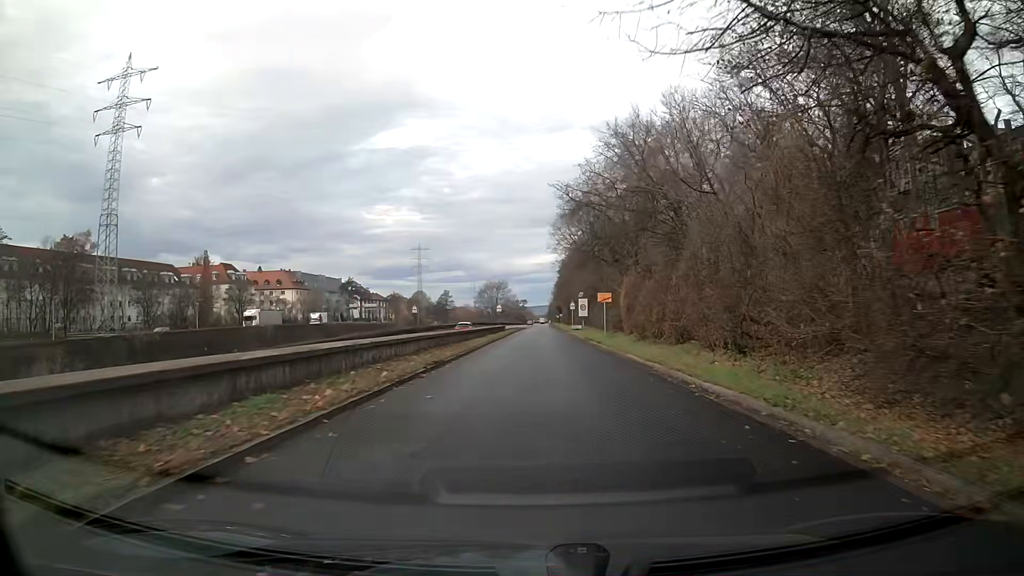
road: trunk_link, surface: asphalt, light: Day
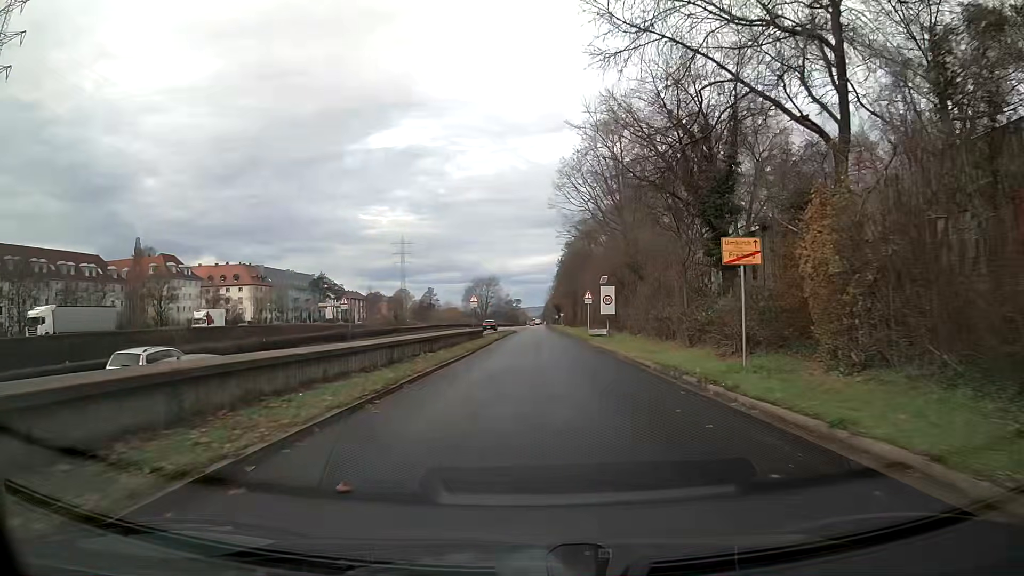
(0.0, +29.9) m; 0°
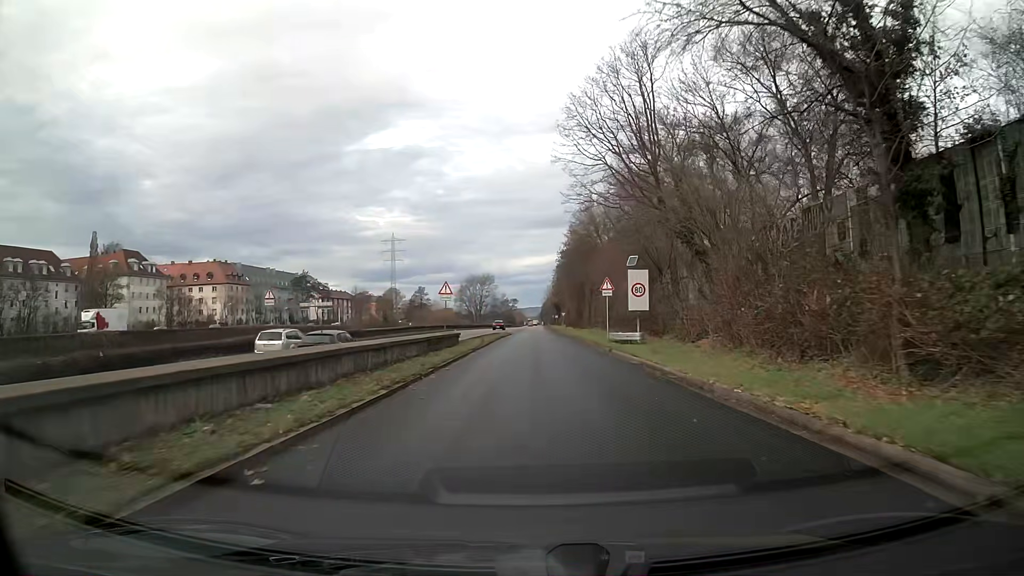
(0.0, +15.6) m; 0°
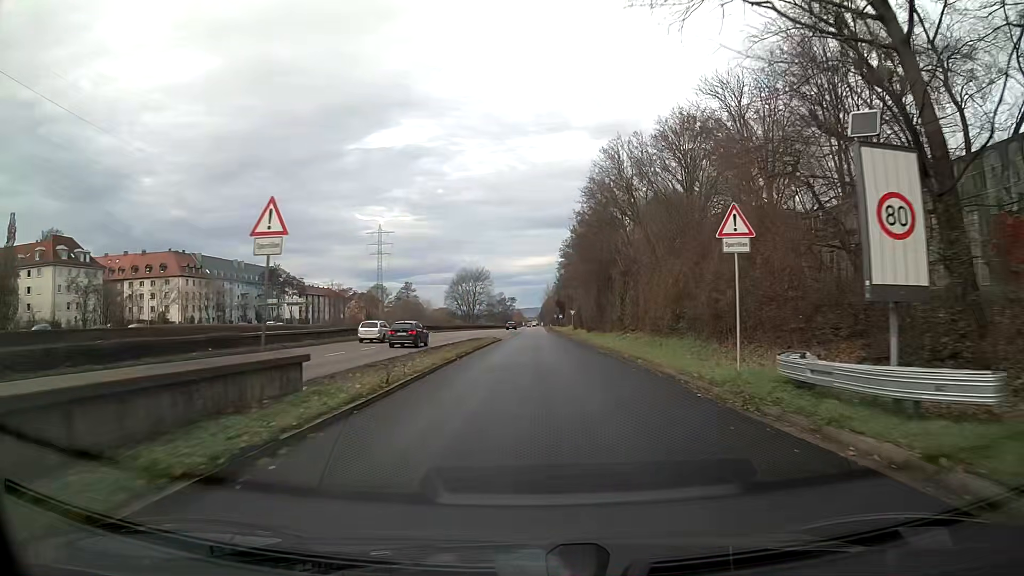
(0.0, +25.2) m; 0°
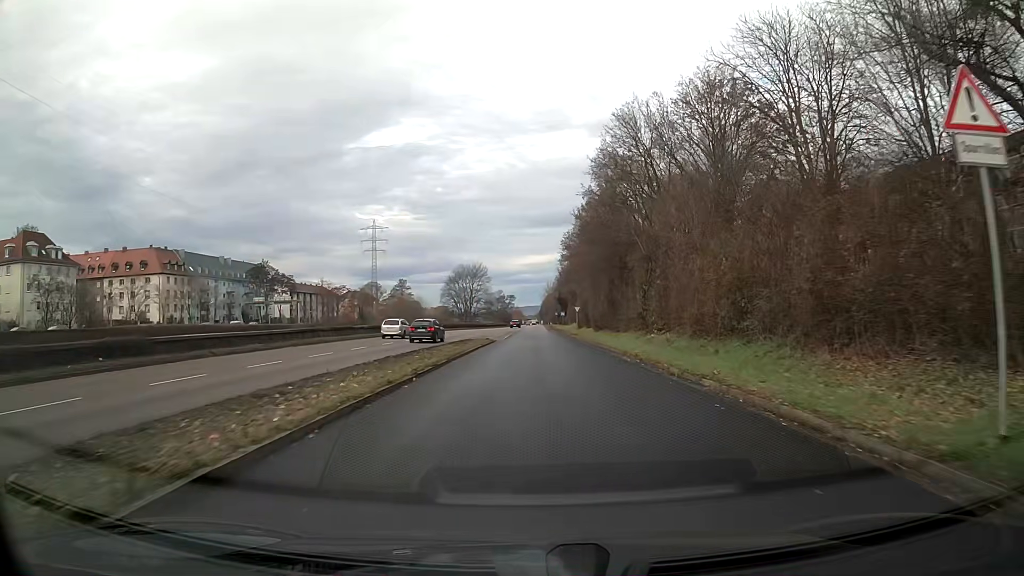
(0.0, +8.9) m; 0°
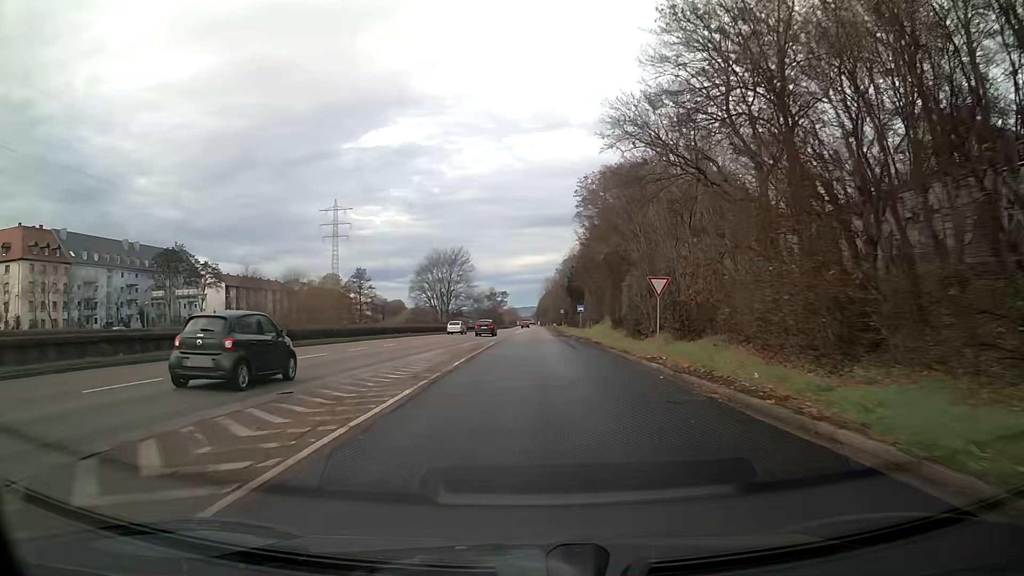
(+0.1, +47.6) m; +1°
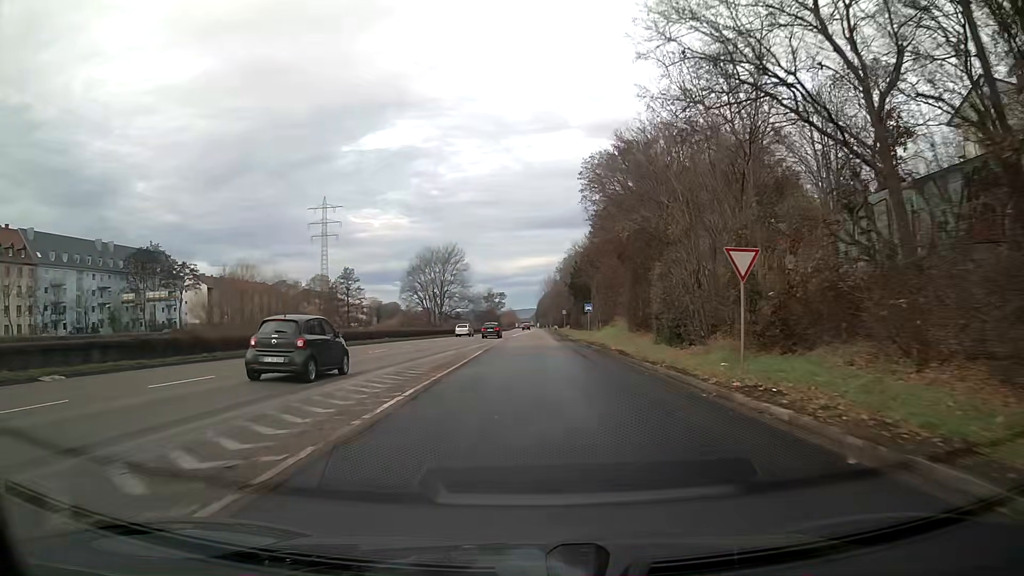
(0.0, +10.0) m; 0°
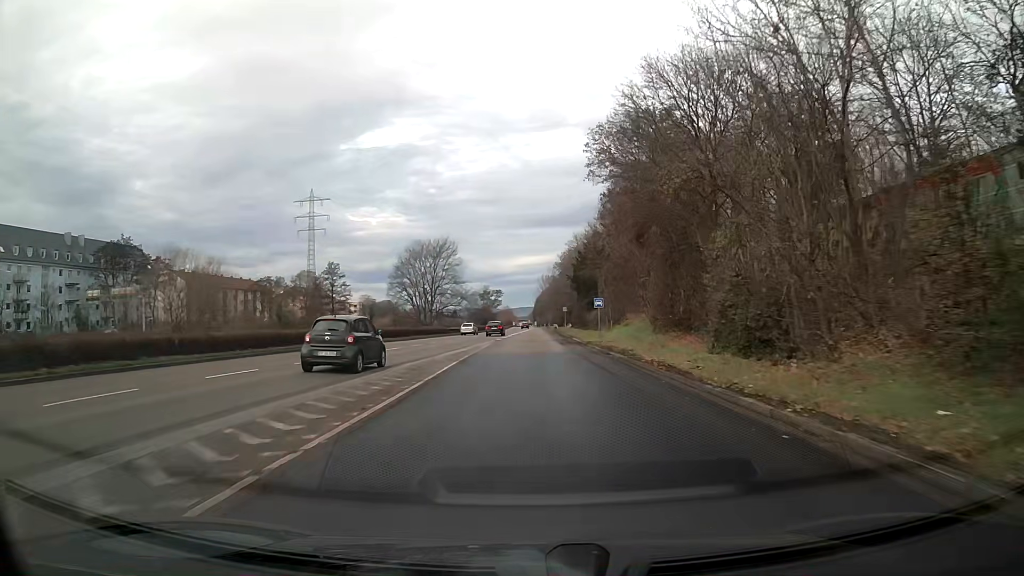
(0.0, +10.1) m; 0°
